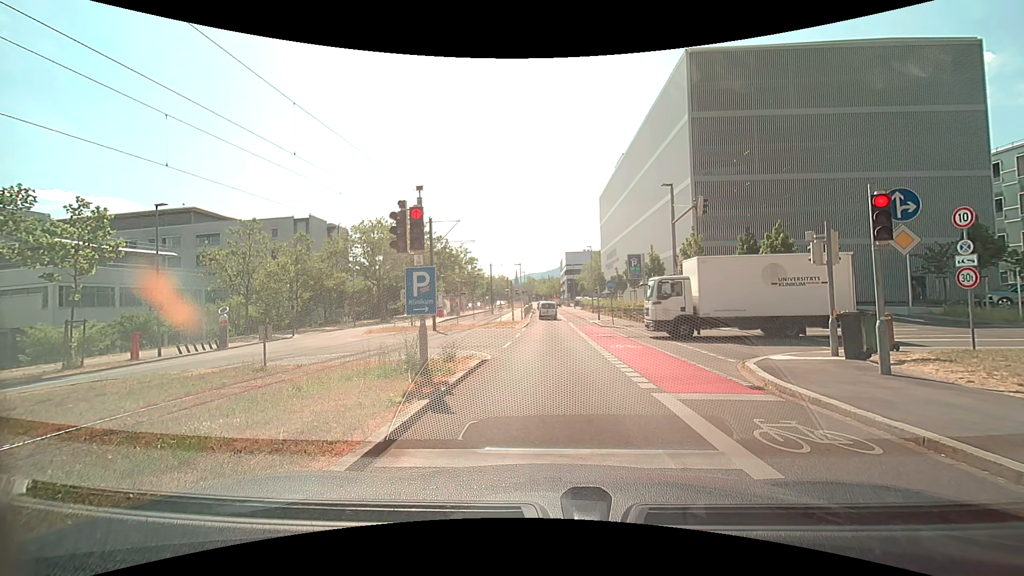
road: secondary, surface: asphalt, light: Day
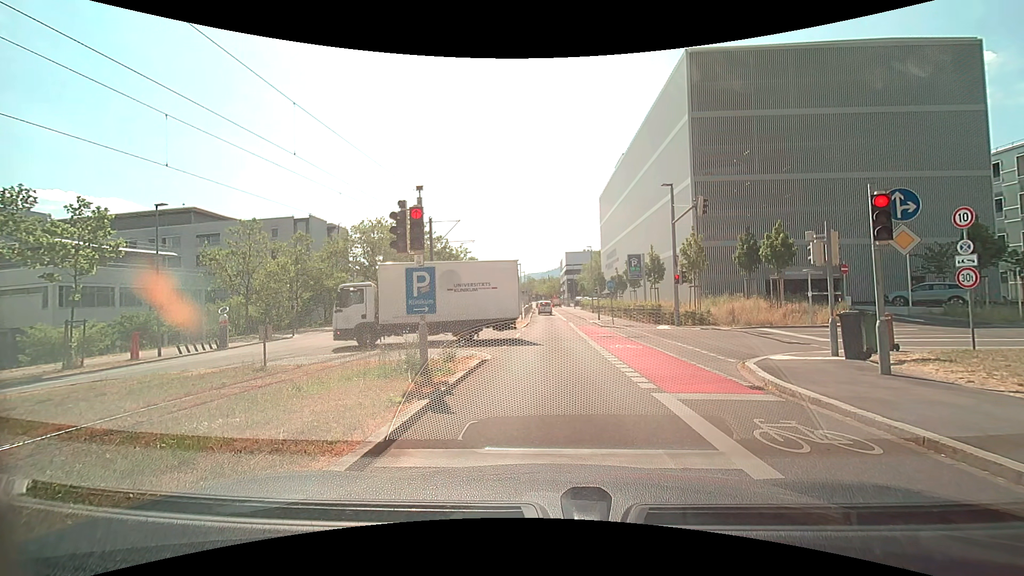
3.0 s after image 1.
(0.0, 0.0) m; 0°
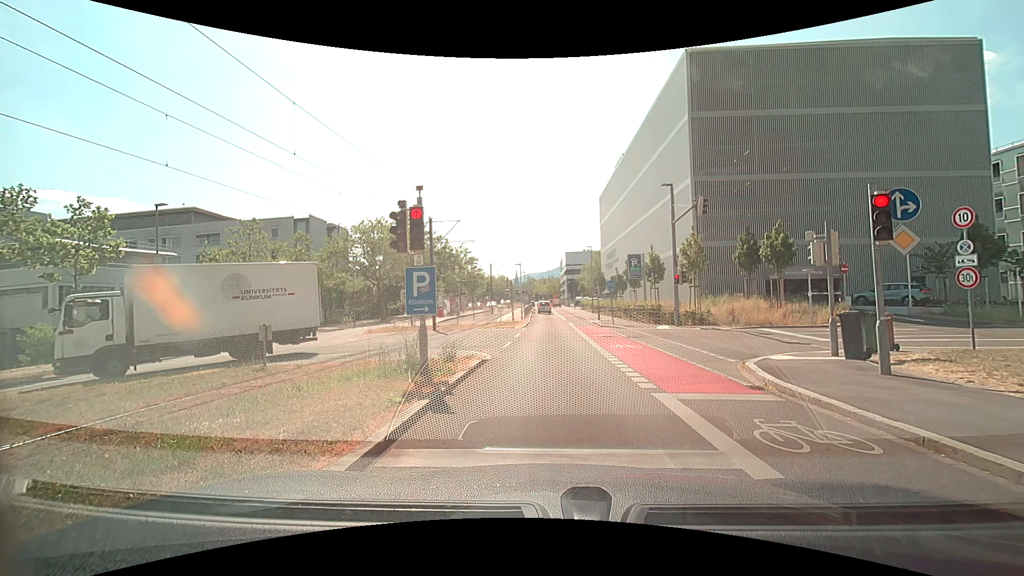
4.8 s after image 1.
(0.0, 0.0) m; 0°
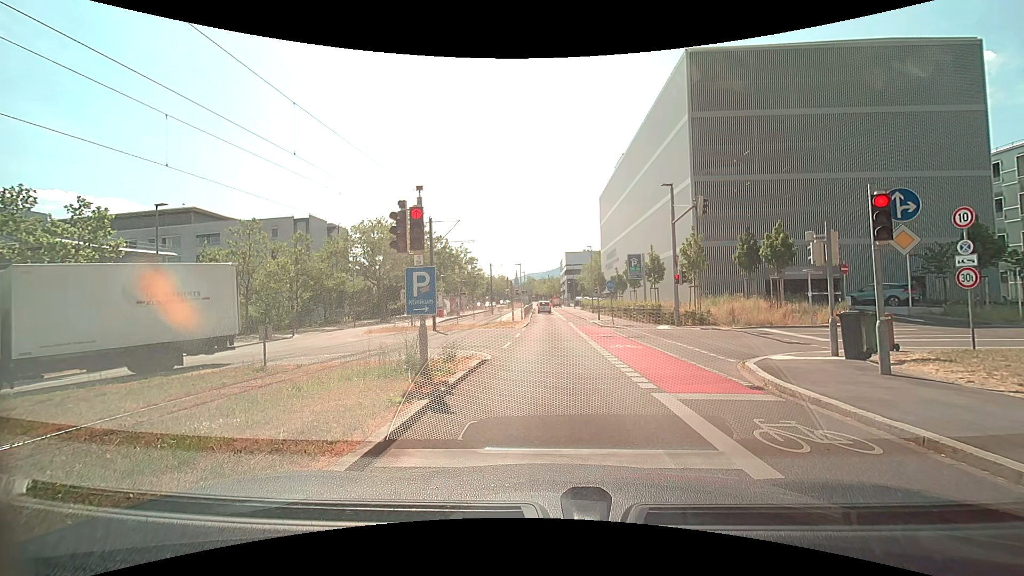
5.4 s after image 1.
(0.0, 0.0) m; 0°
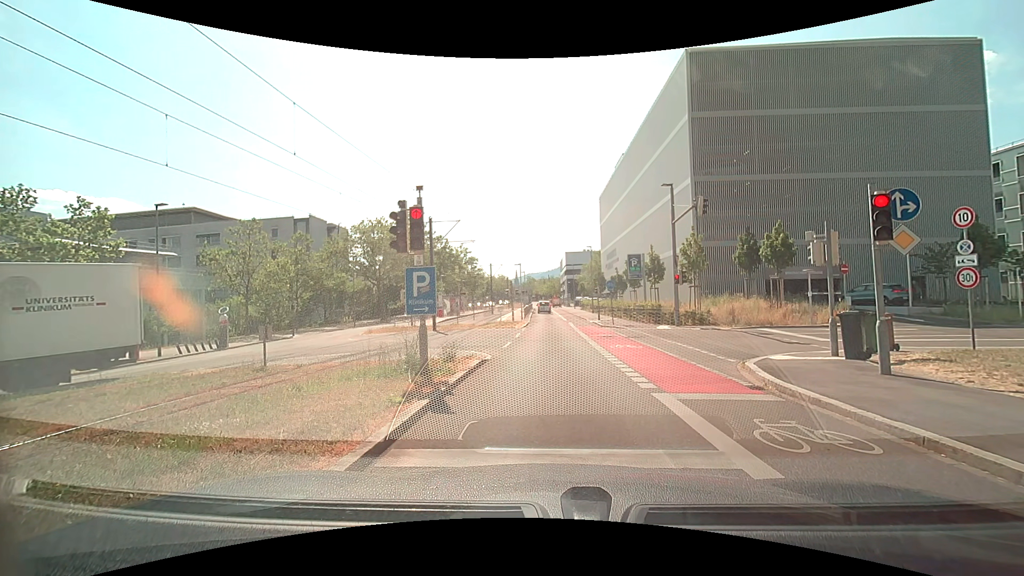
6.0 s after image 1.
(0.0, 0.0) m; 0°
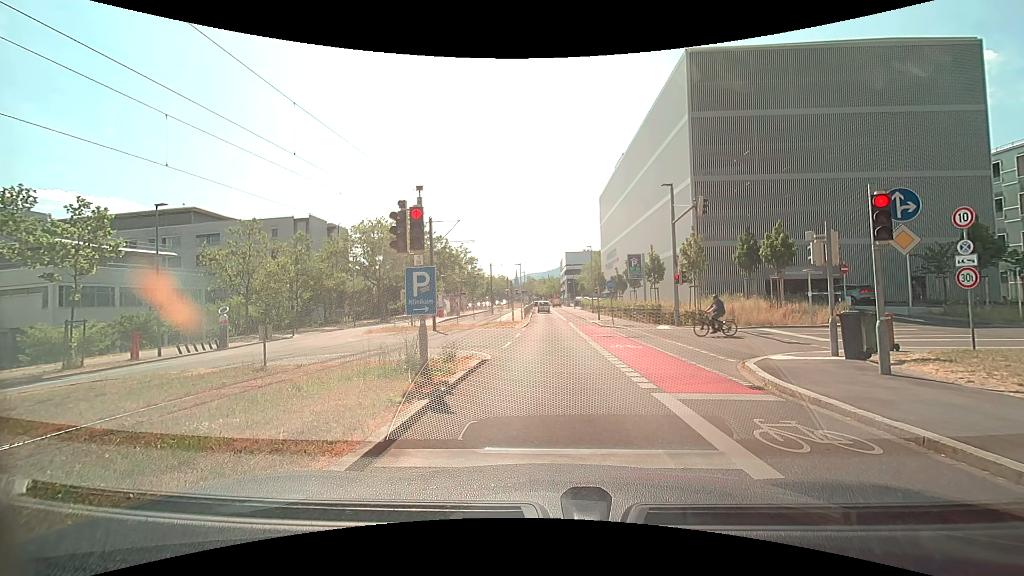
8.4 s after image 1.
(0.0, 0.0) m; 0°
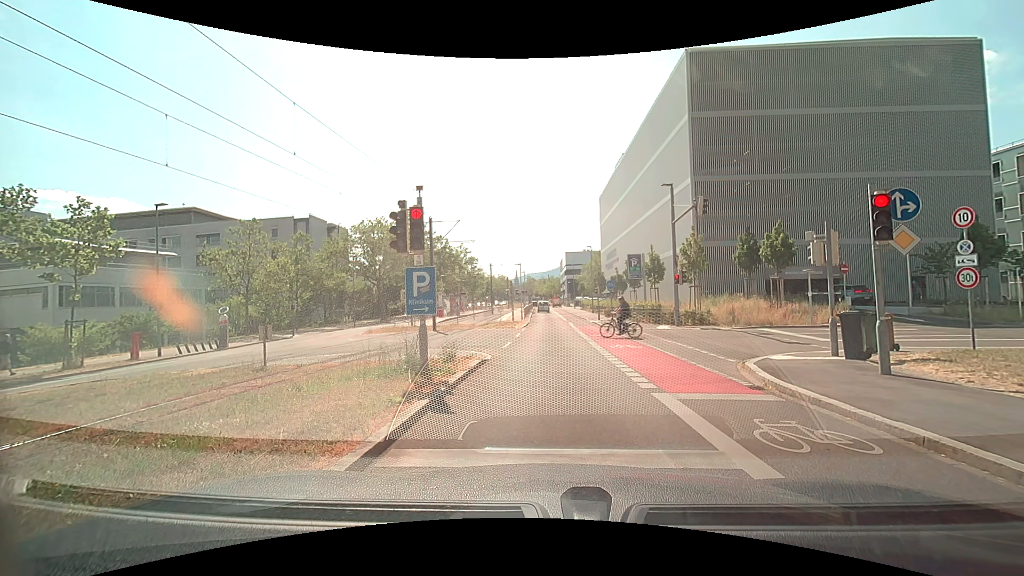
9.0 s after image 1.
(0.0, 0.0) m; 0°
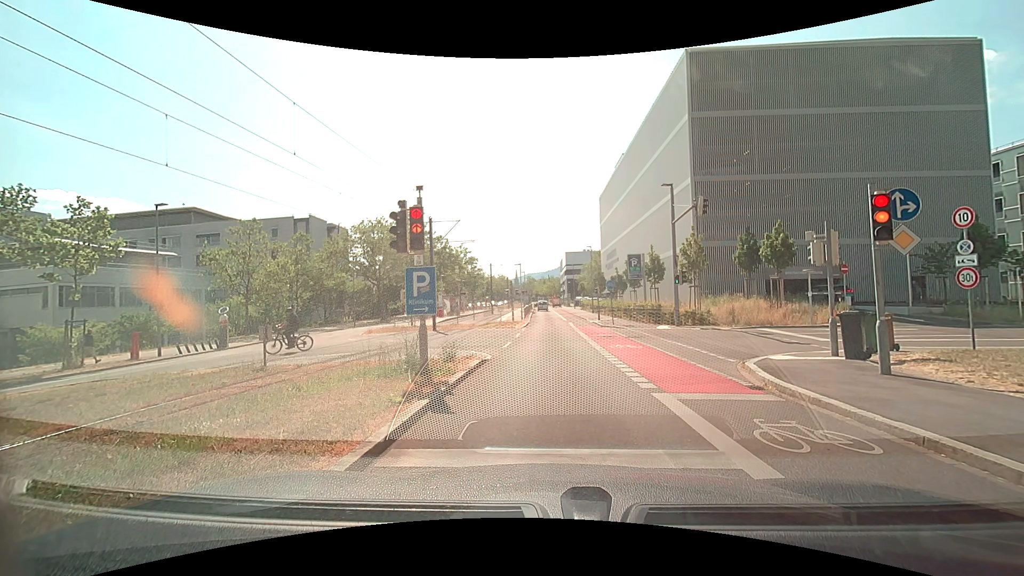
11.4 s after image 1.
(0.0, 0.0) m; 0°
(0, +10) (0, +20) (0, +30) (-1, +40) (-1, +50) (-1, +60) (-1, +70) (-2, +80) (-2, +90) (-2, +100) m
